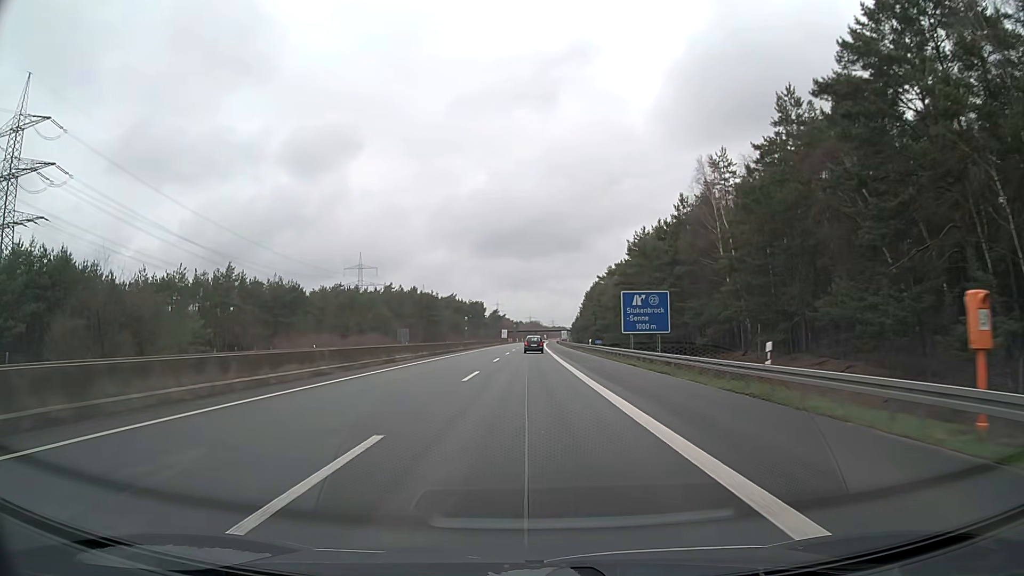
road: motorway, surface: asphalt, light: Day
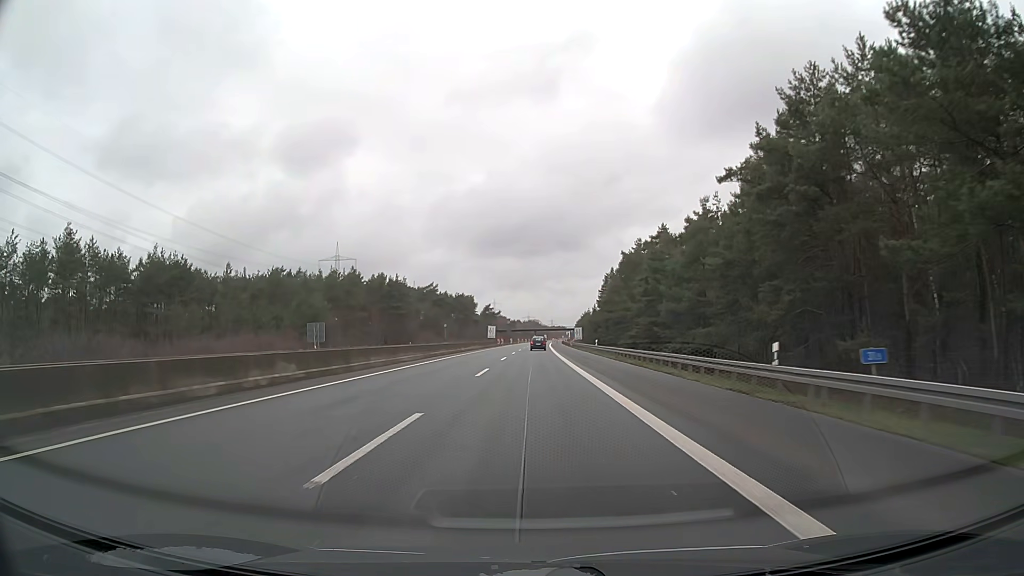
(-0.1, +51.2) m; 0°
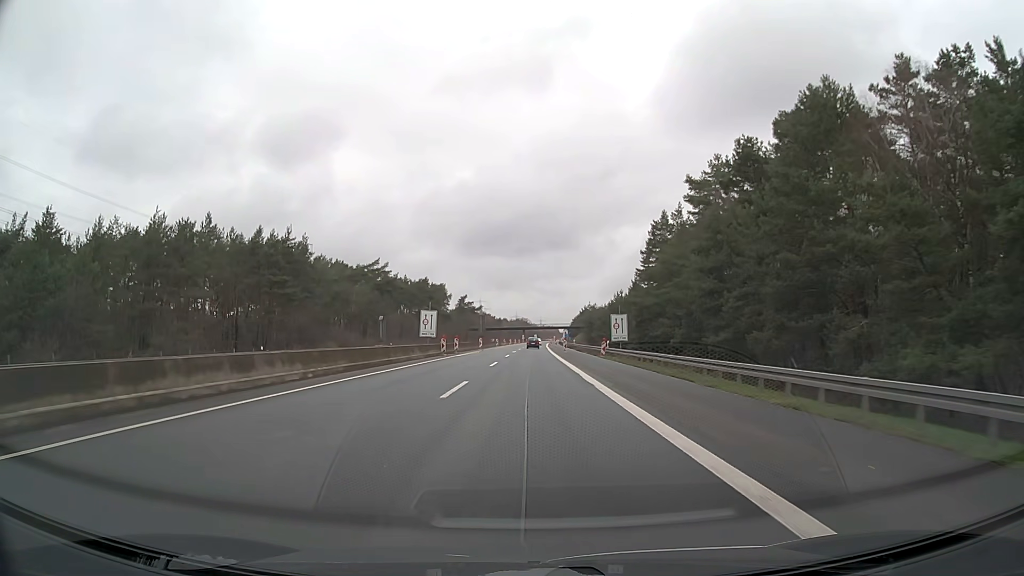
(+0.6, +63.0) m; +1°
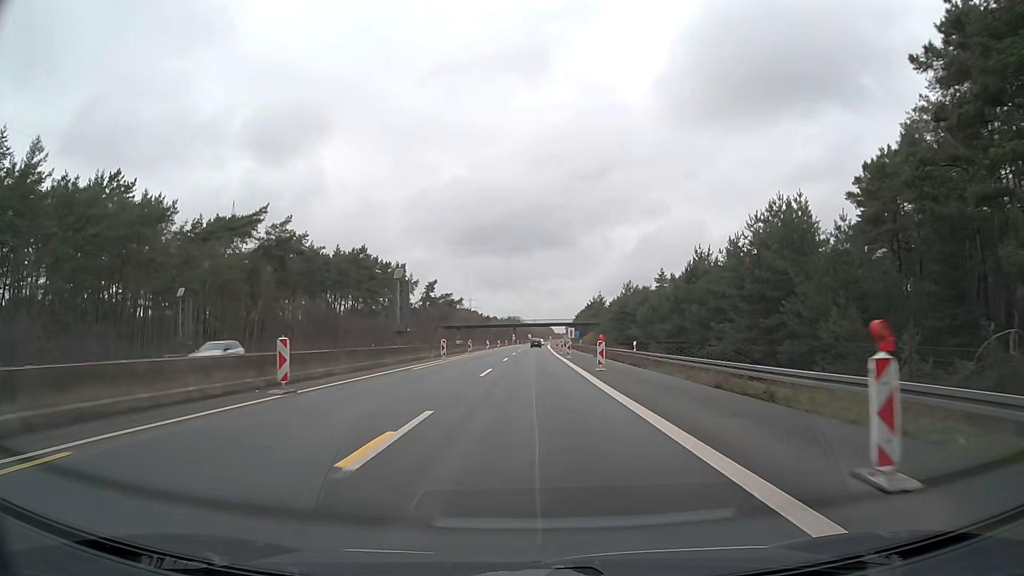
(+0.3, +62.7) m; +1°
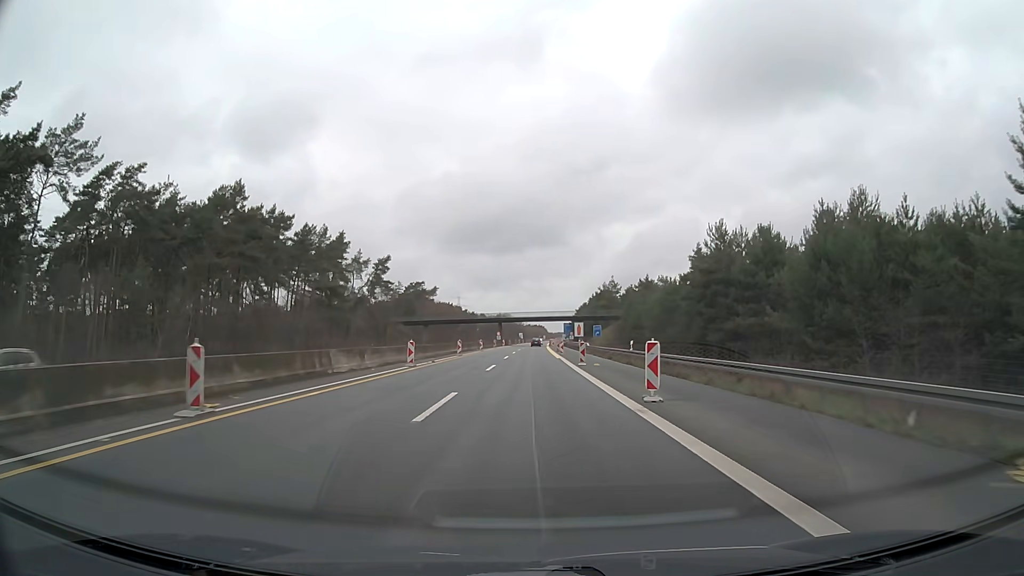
(+0.3, +50.1) m; +1°
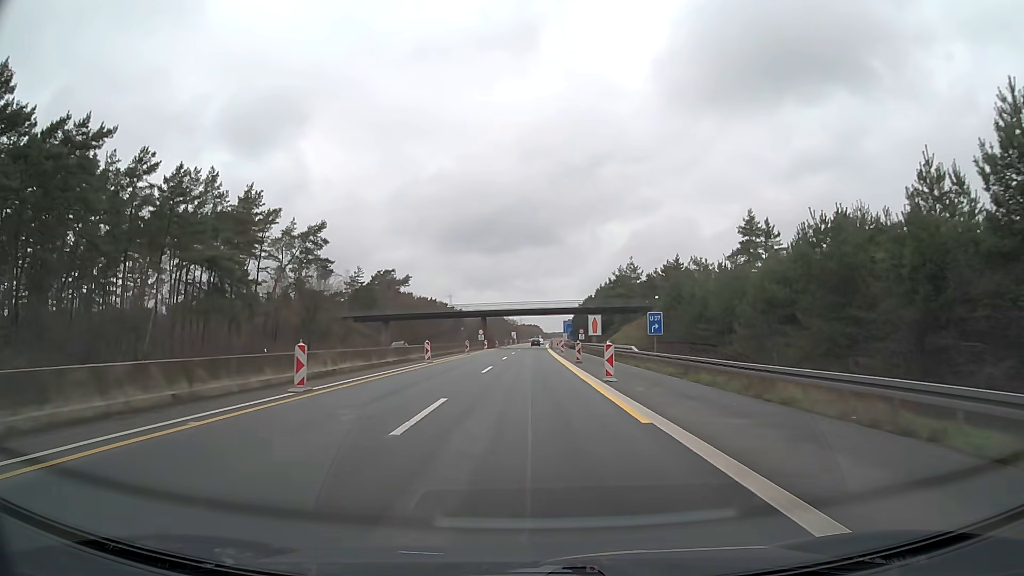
(+0.2, +37.5) m; +1°
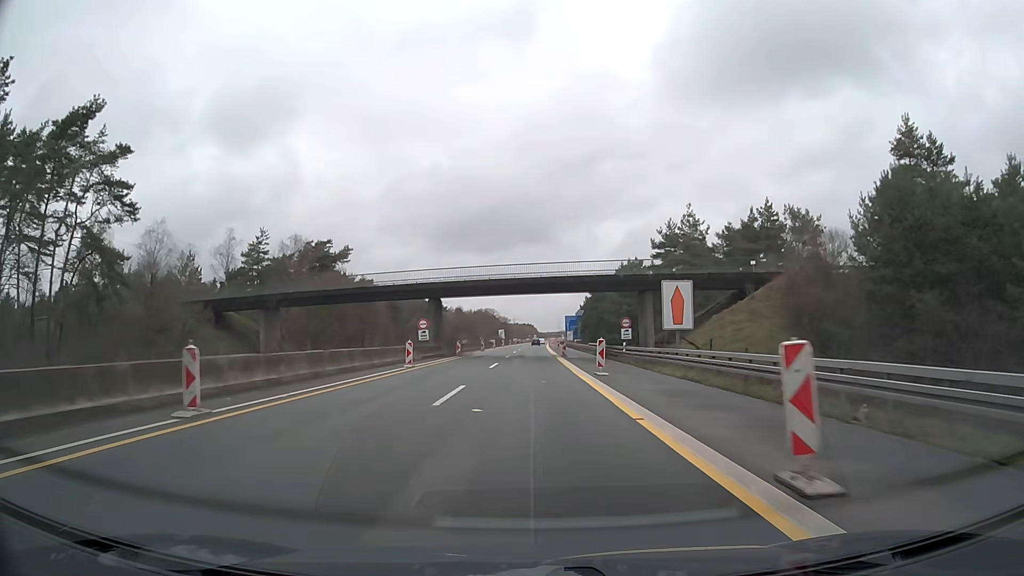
(+0.2, +49.9) m; 0°
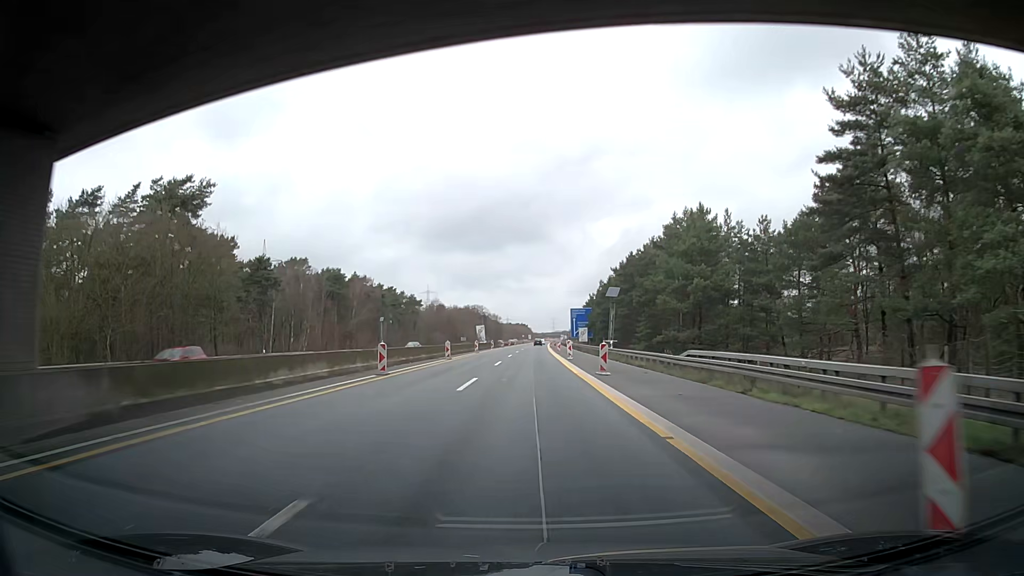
(+0.3, +50.0) m; +1°
(0, +10) (0, +20) (0, +30) (0, +40) (0, +50) (0, +60) (0, +70) (+1, +80) (+1, +90) (+1, +100) m
